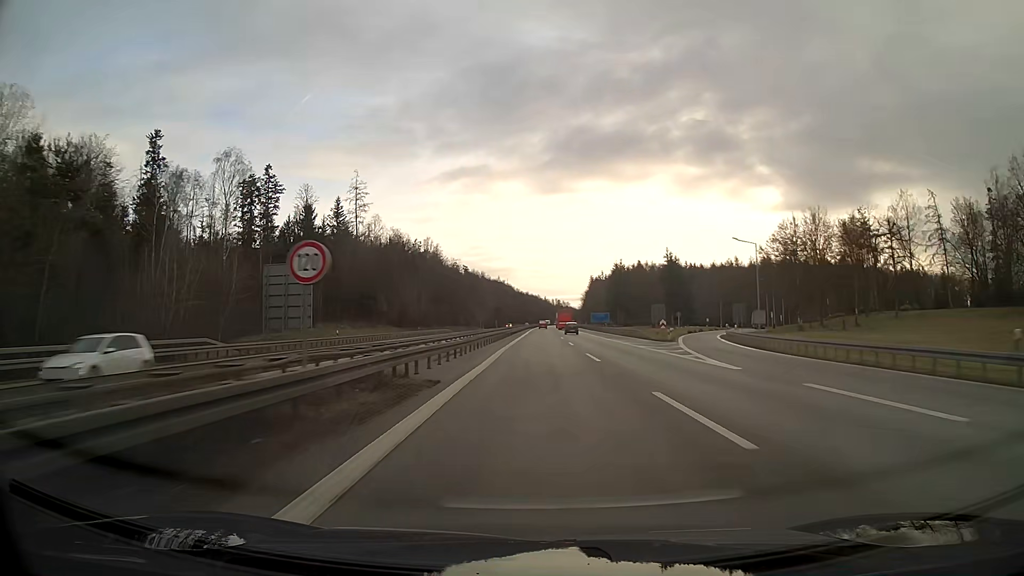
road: motorway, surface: asphalt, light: Day
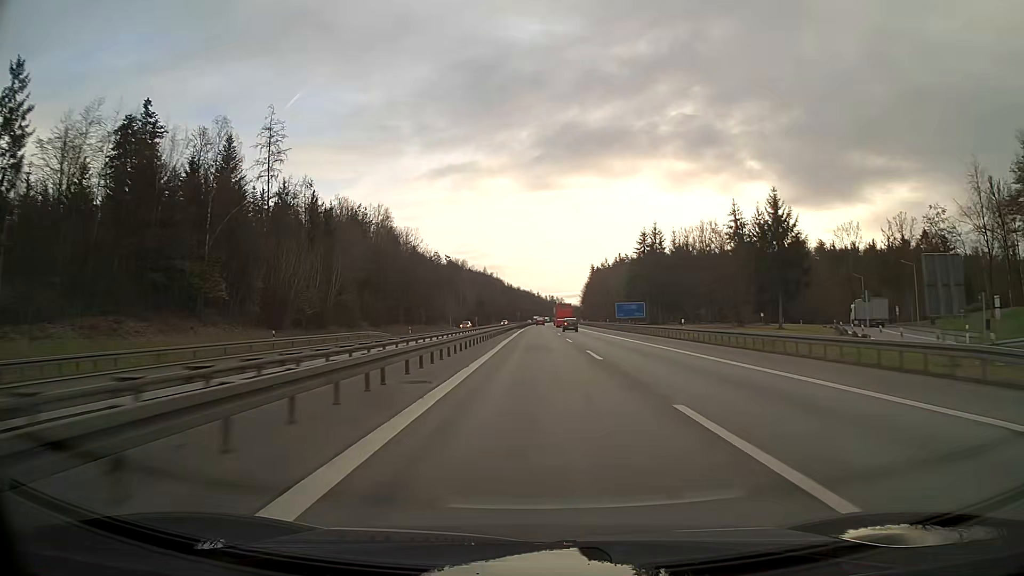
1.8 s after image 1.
(+0.3, +57.0) m; +1°
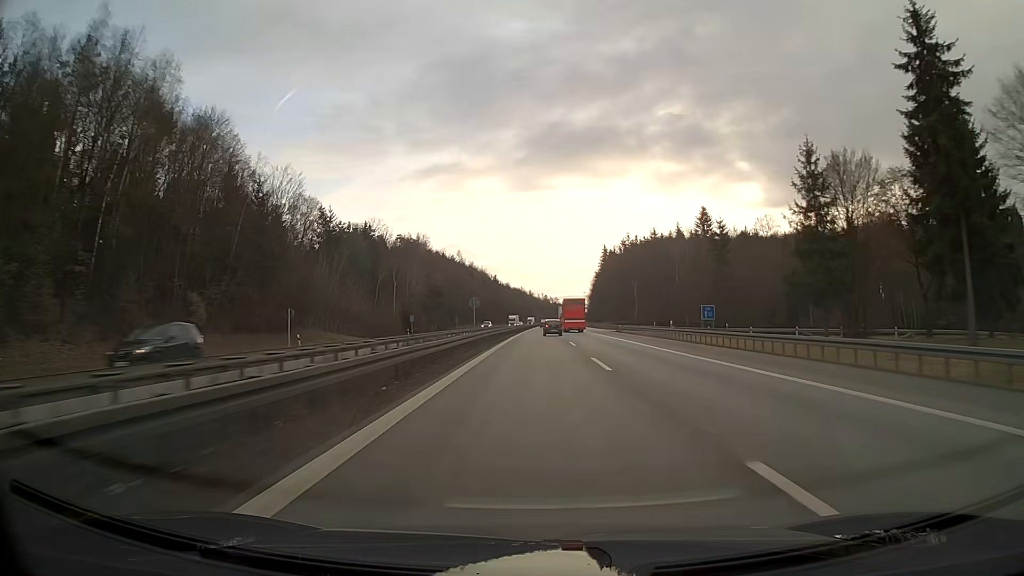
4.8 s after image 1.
(+0.5, +95.1) m; +1°
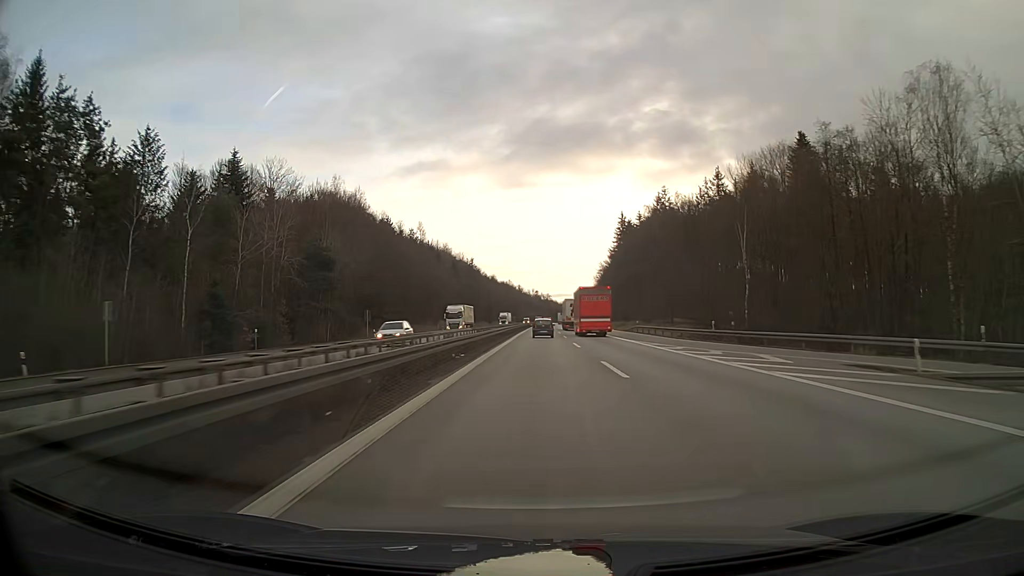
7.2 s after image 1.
(+0.5, +74.9) m; +1°
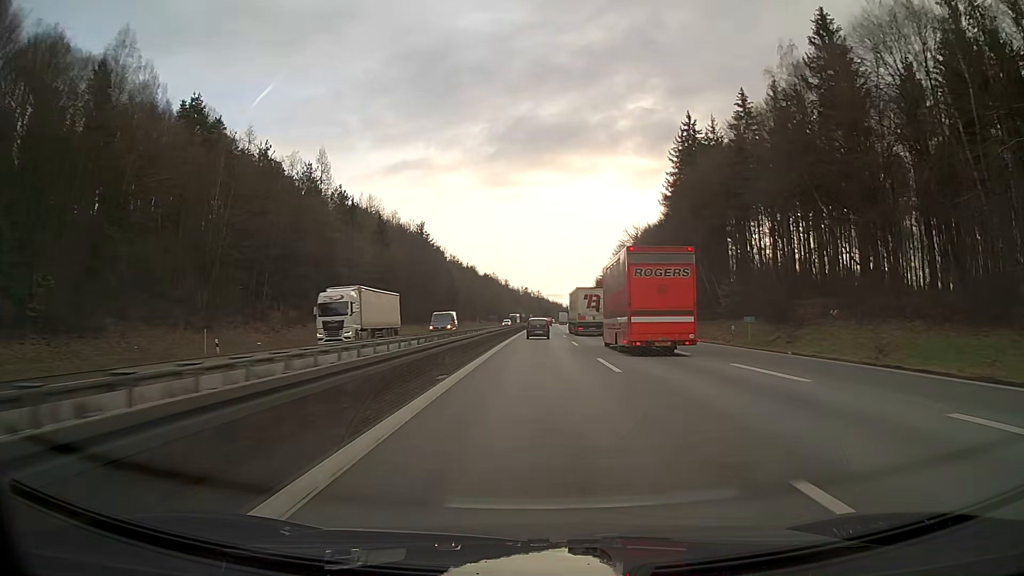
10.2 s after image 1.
(+0.7, +88.9) m; +1°
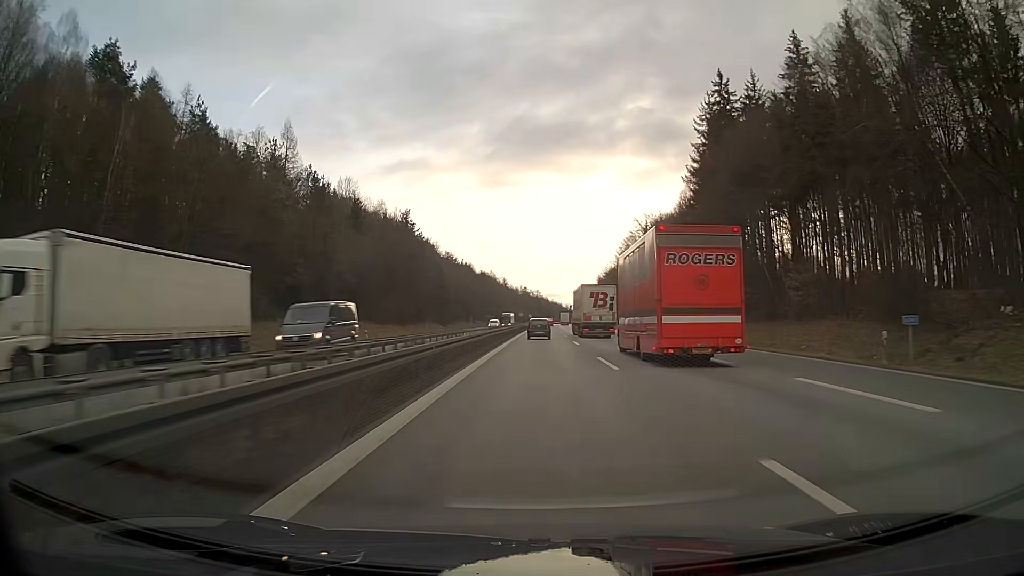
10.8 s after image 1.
(0.0, +17.2) m; 0°
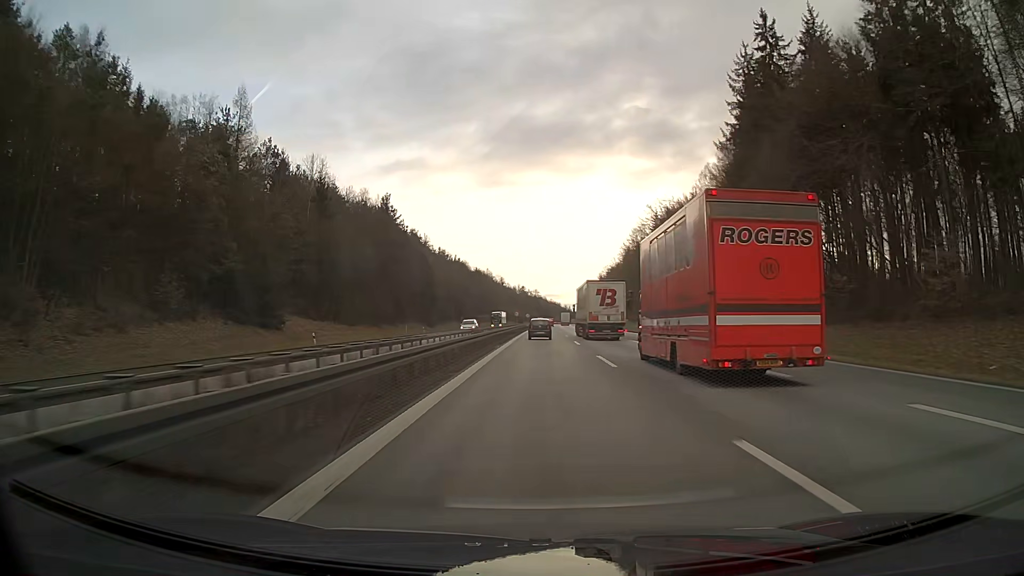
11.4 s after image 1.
(0.0, +17.1) m; 0°
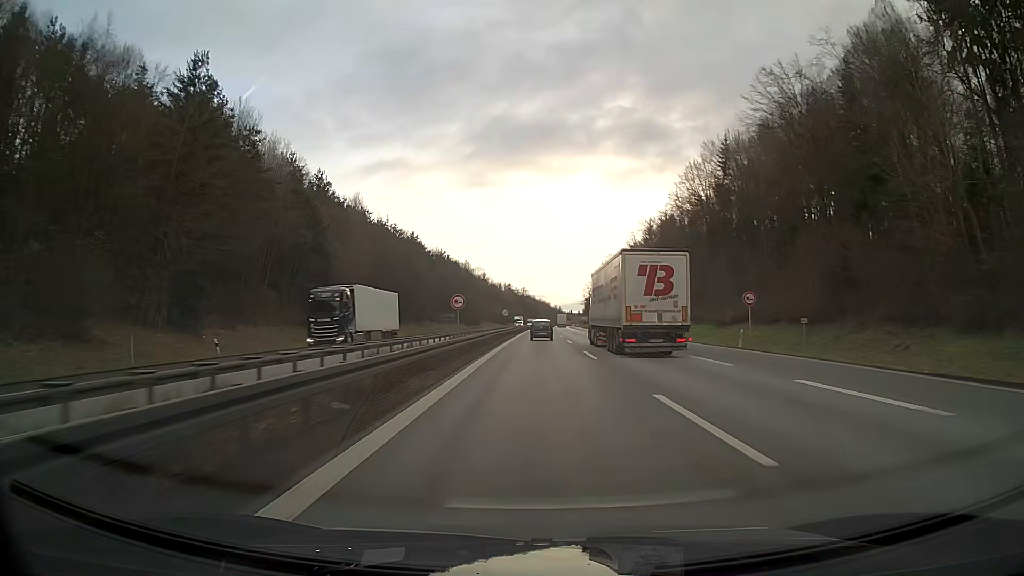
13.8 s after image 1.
(+0.7, +67.4) m; +1°
